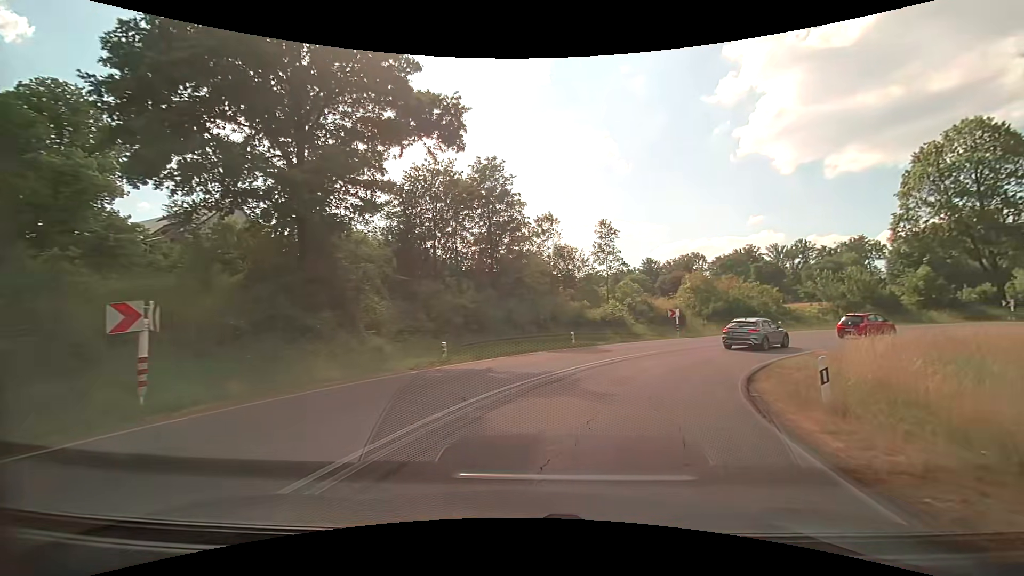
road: secondary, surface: asphalt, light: Day
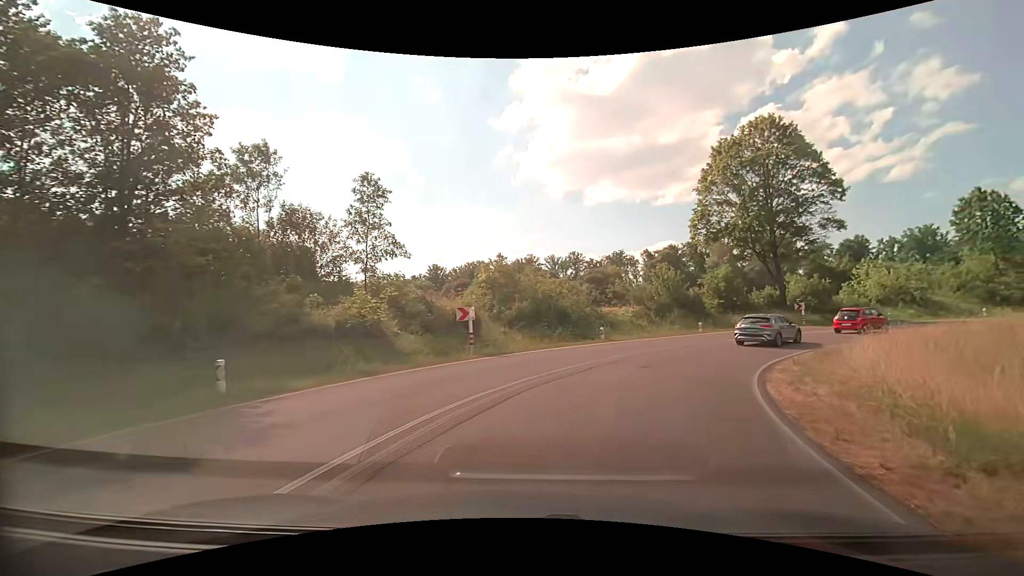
(+3.4, +15.3) m; +24°
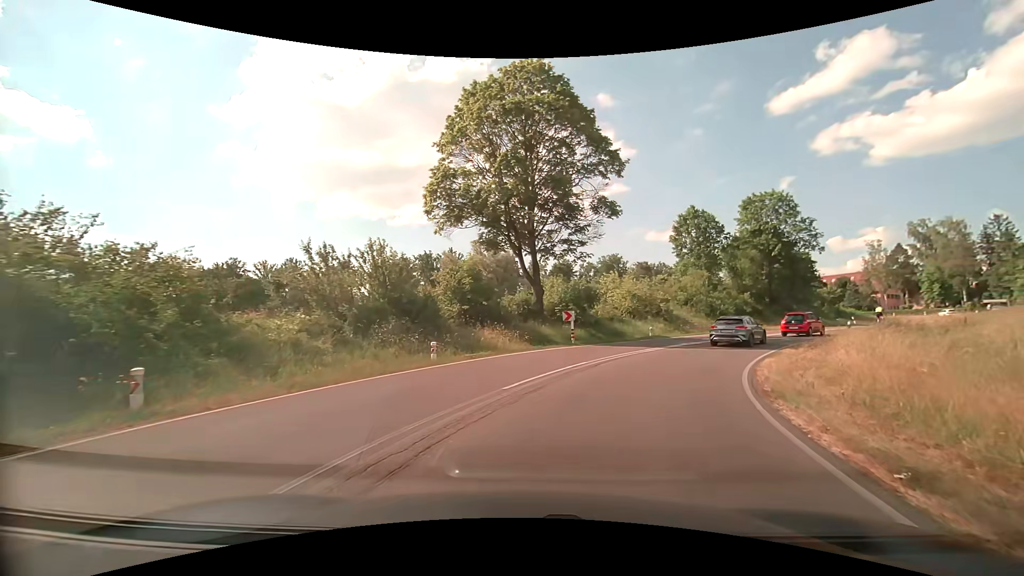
(+5.1, +18.0) m; +30°
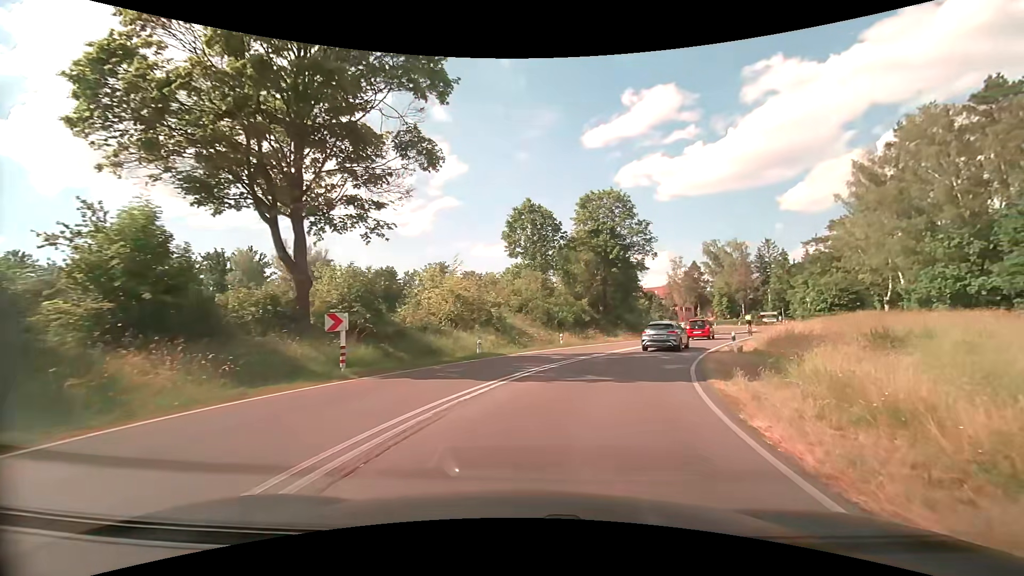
(+2.2, +11.9) m; +20°
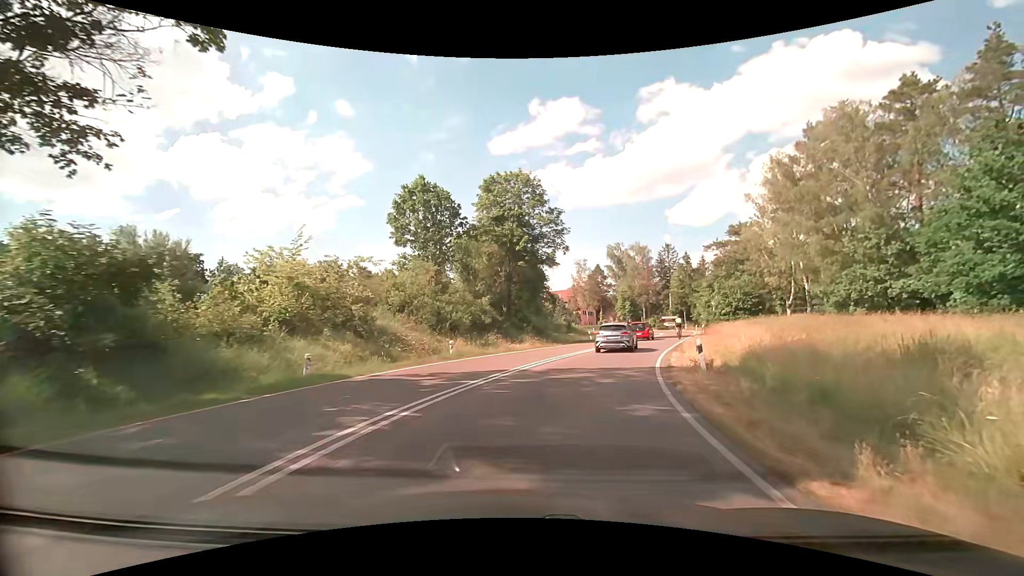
(+0.9, +8.6) m; +12°
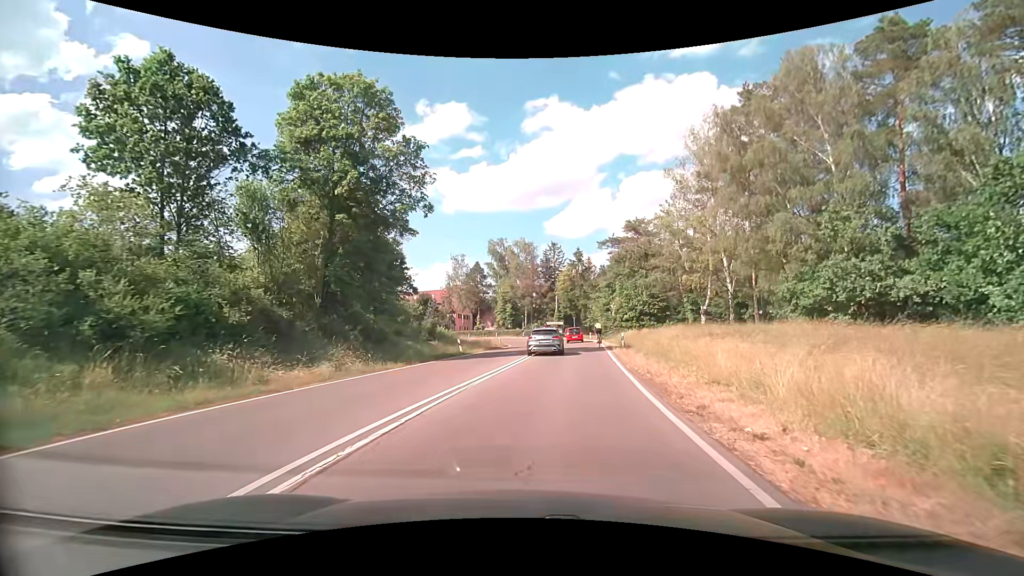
(+2.1, +17.4) m; +13°
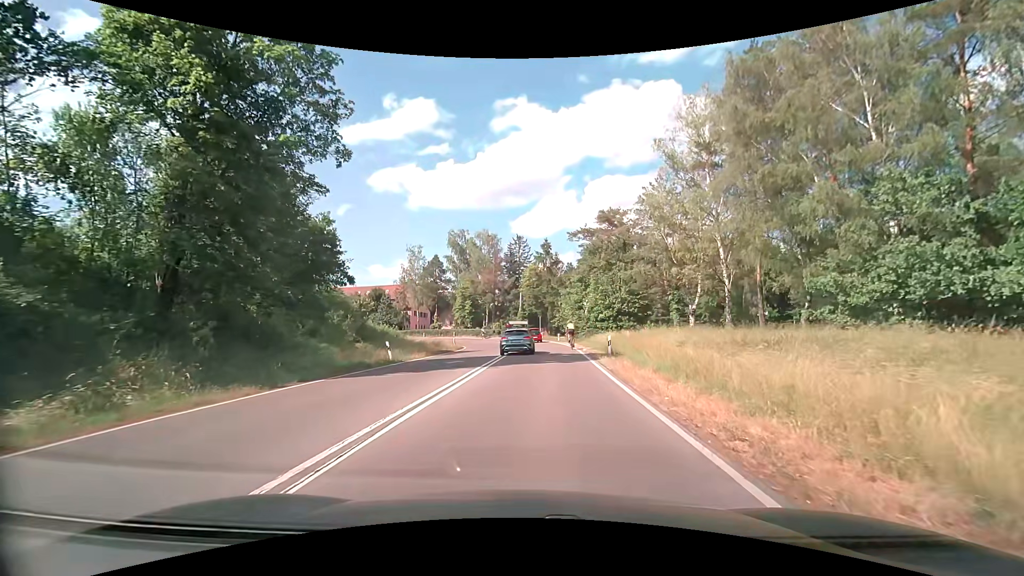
(+0.3, +8.6) m; +4°
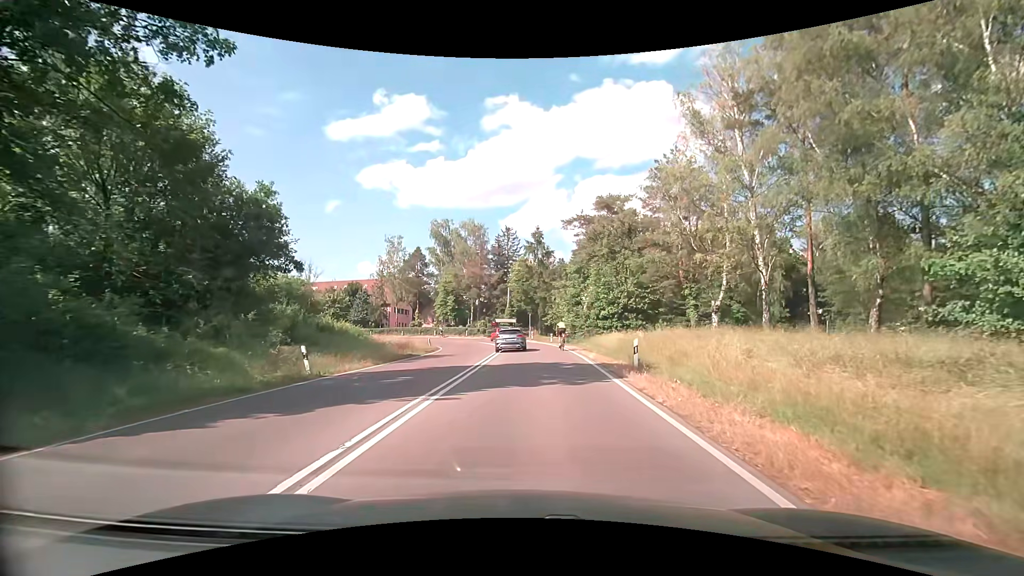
(+0.1, +8.0) m; +1°
(0, +10) (0, +20) (0, +30) (0, +40) (-1, +50) (-4, +60) (-8, +69) (-14, +77) (-21, +84) (-29, +89) m
